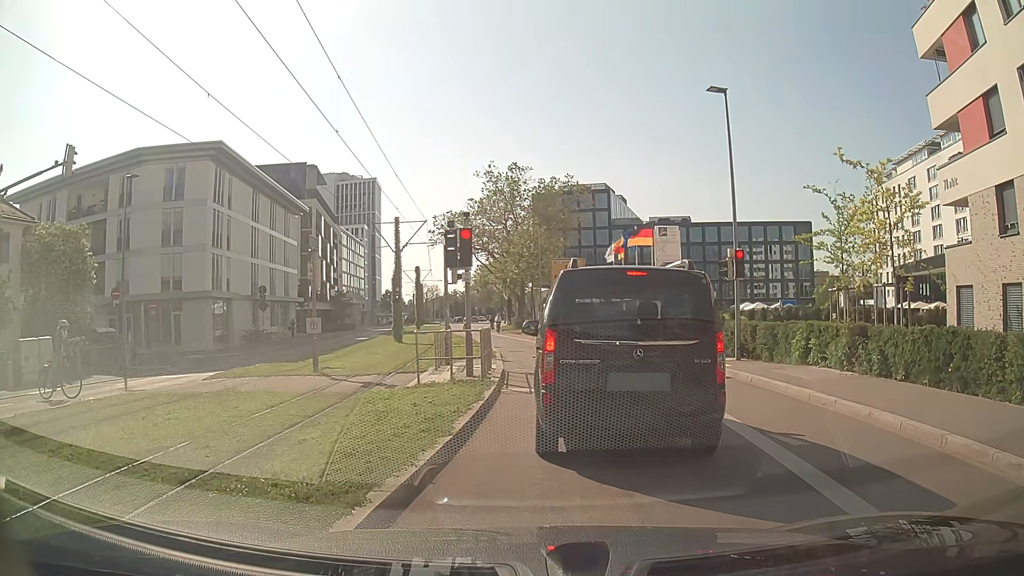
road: secondary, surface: asphalt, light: Day
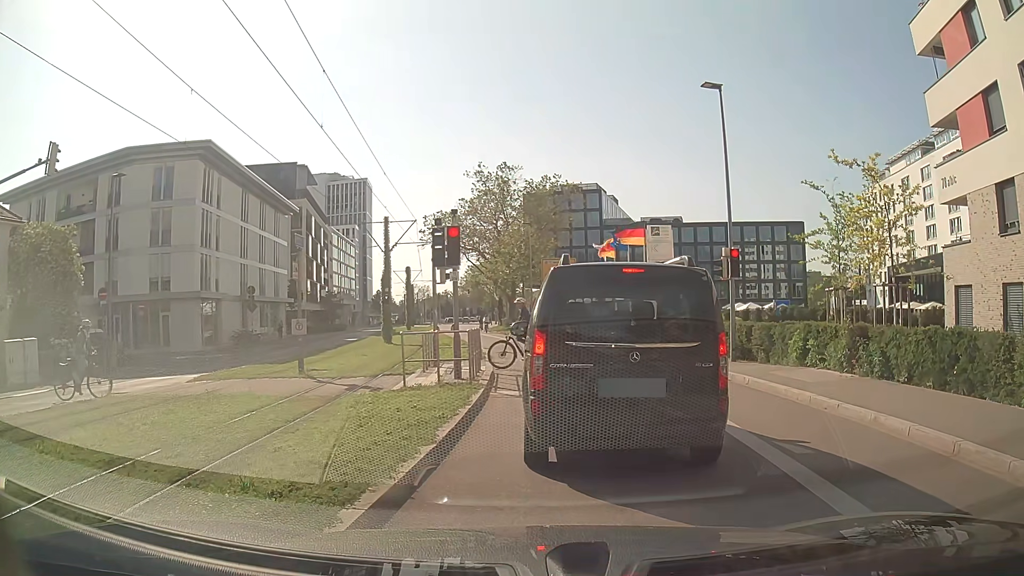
(0.0, +0.4) m; 0°
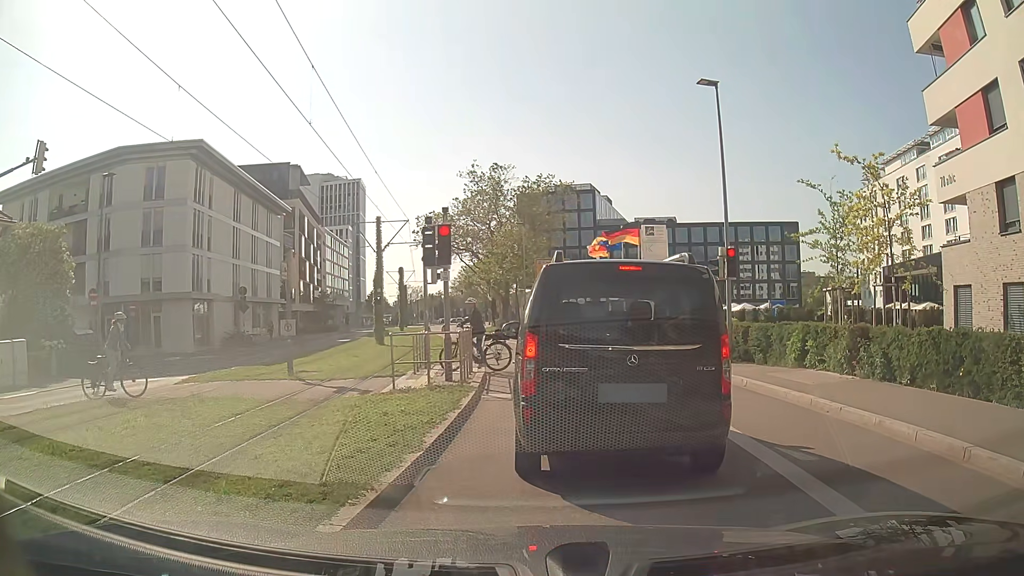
(0.0, +0.3) m; 0°
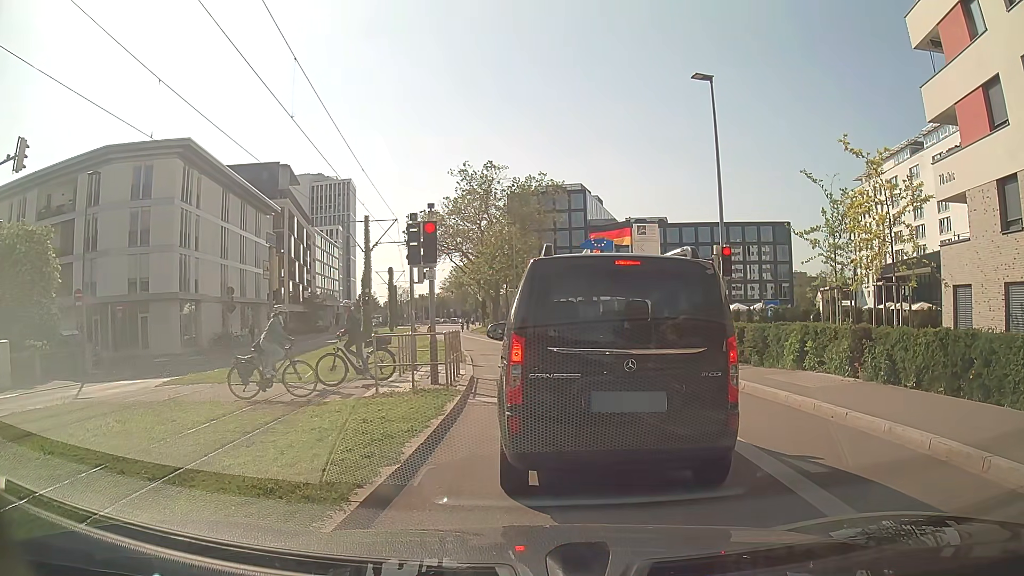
(0.0, +0.5) m; 0°
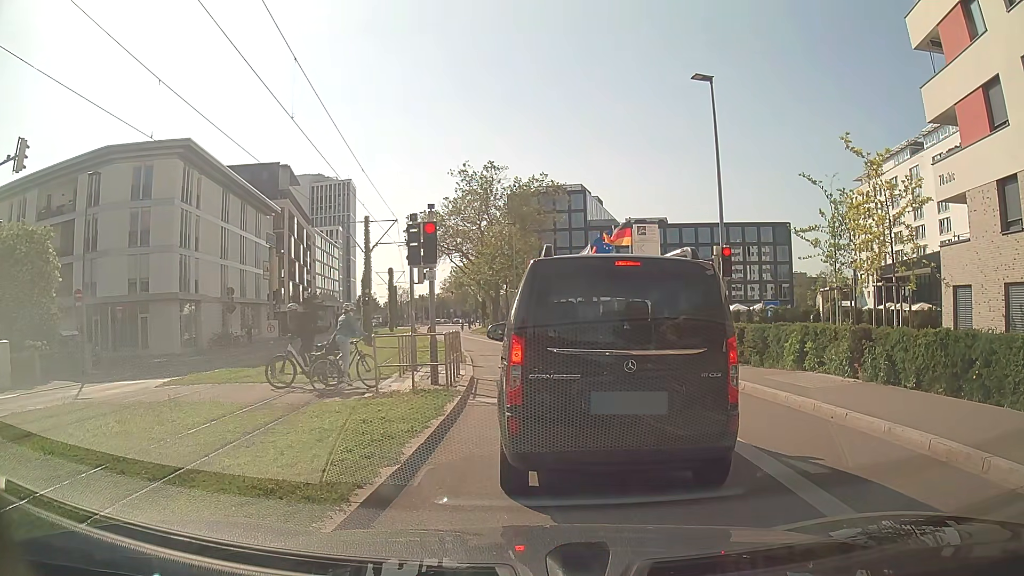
(0.0, 0.0) m; 0°
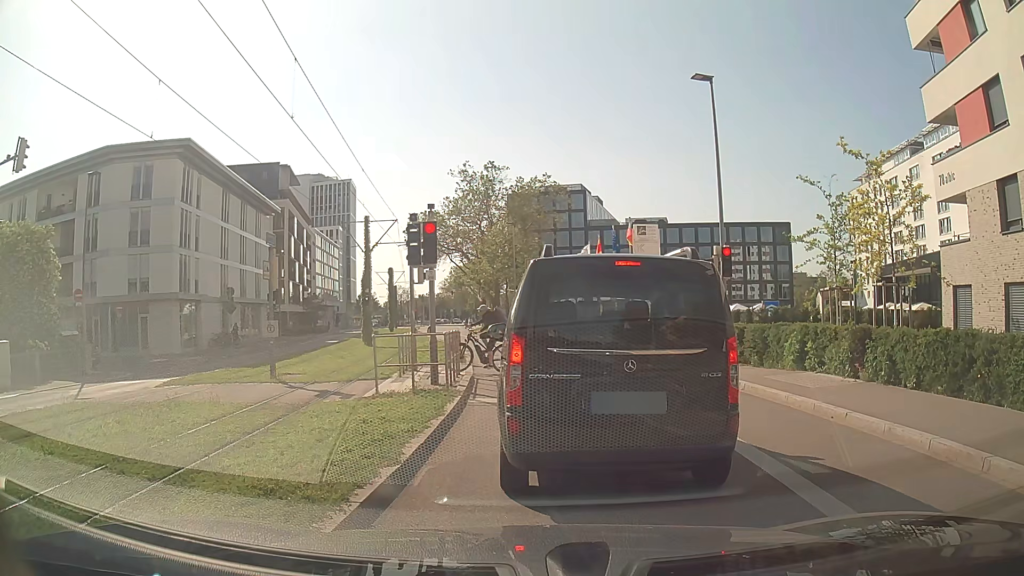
(0.0, 0.0) m; 0°
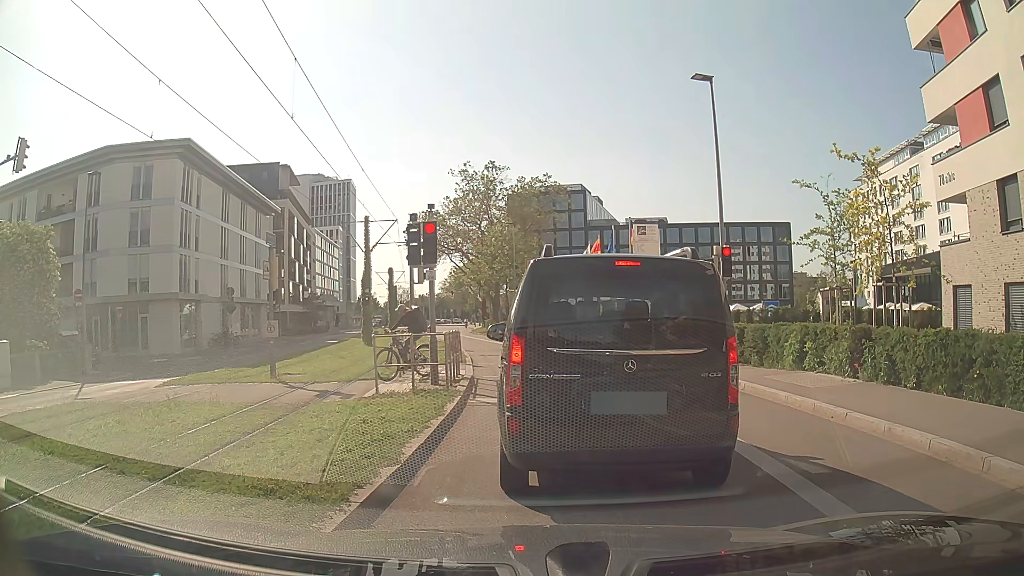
(0.0, 0.0) m; 0°
